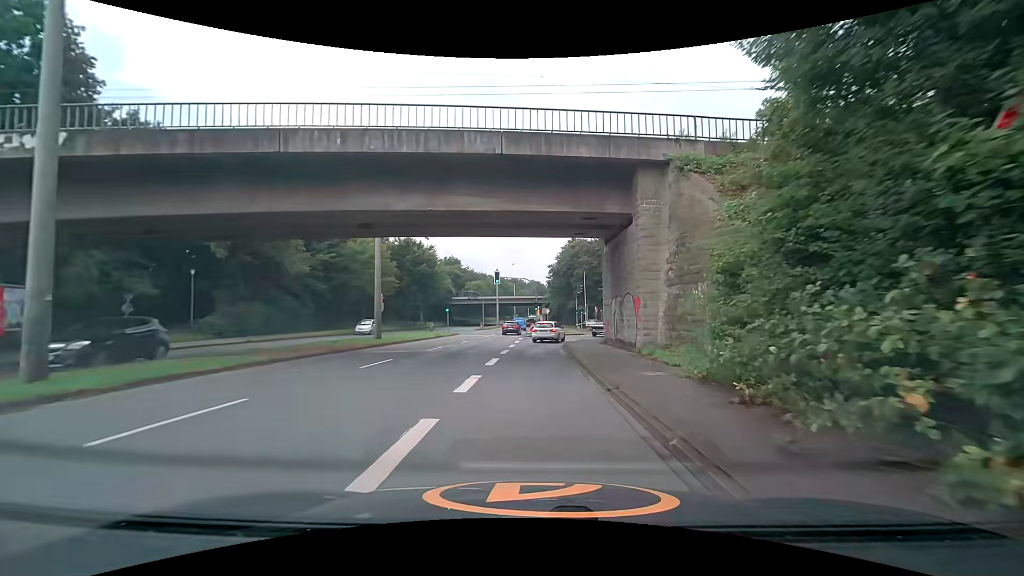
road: secondary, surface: asphalt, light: Day
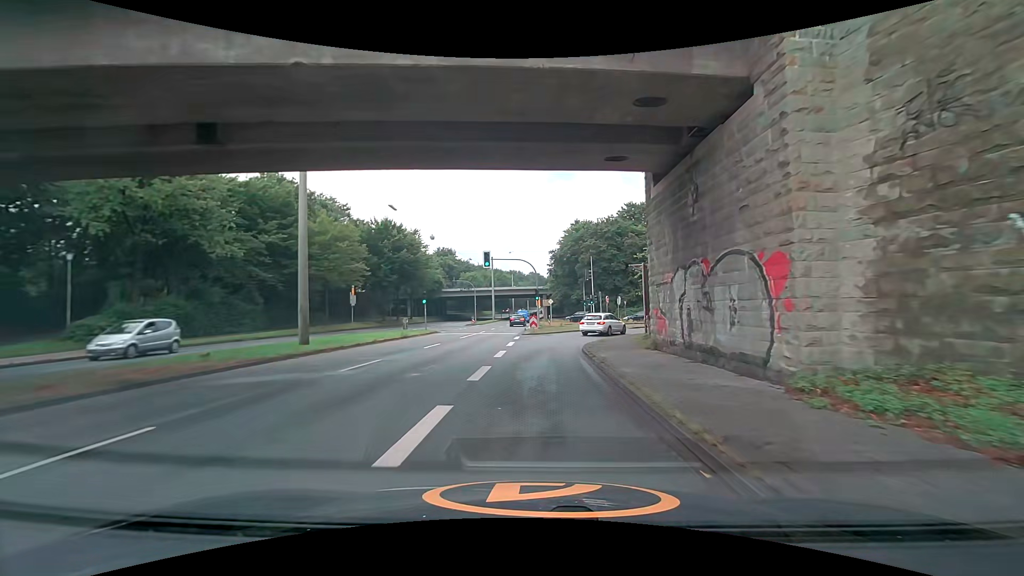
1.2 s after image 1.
(+0.1, +11.1) m; +1°
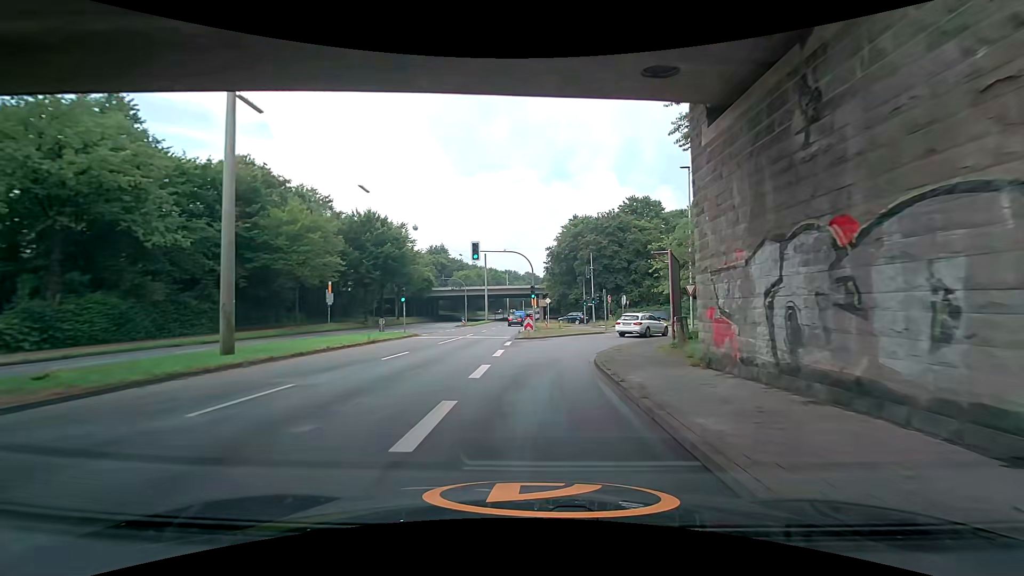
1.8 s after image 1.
(0.0, +5.3) m; 0°
